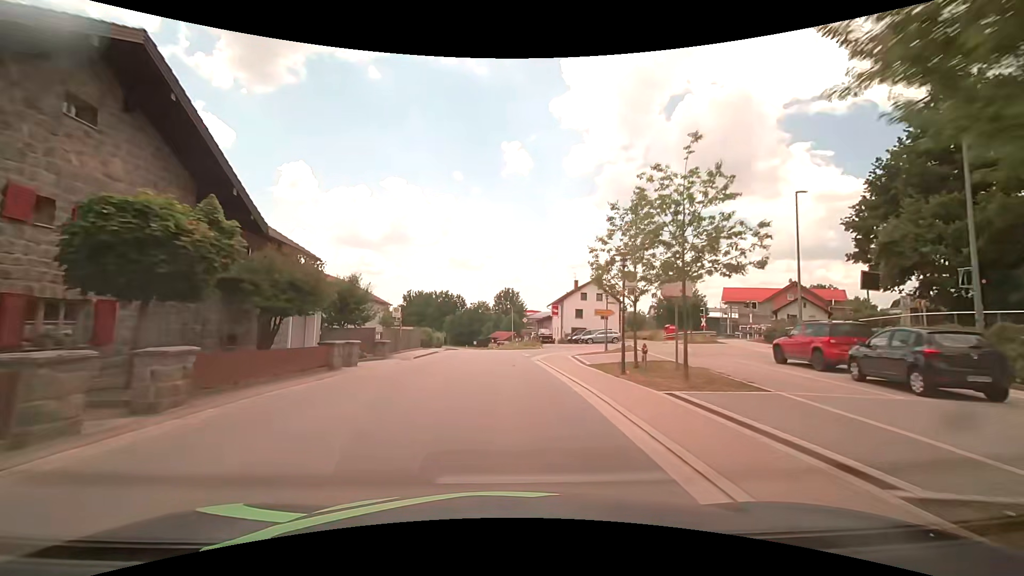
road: tertiary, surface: asphalt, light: Day
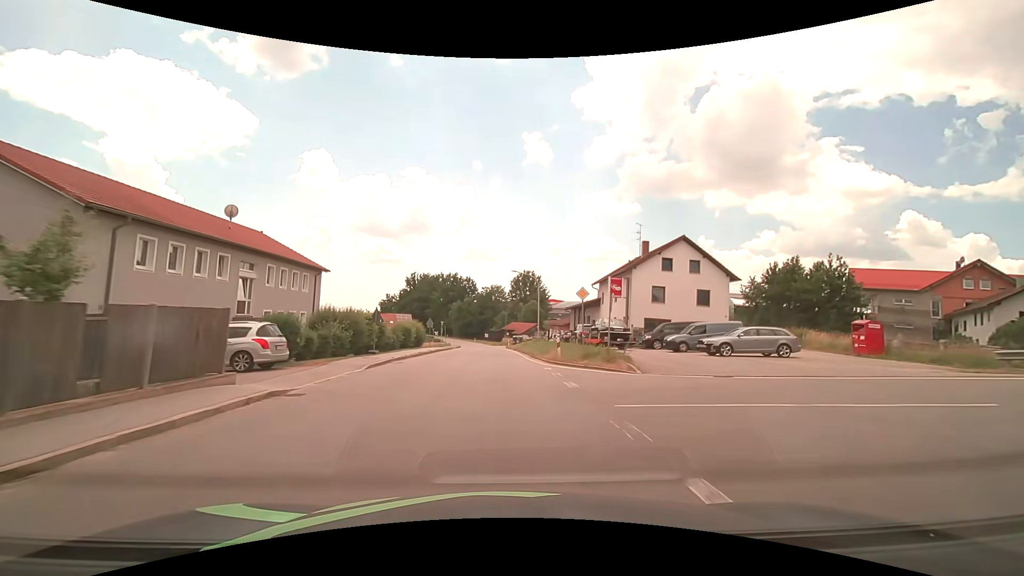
(-0.6, +31.2) m; -2°
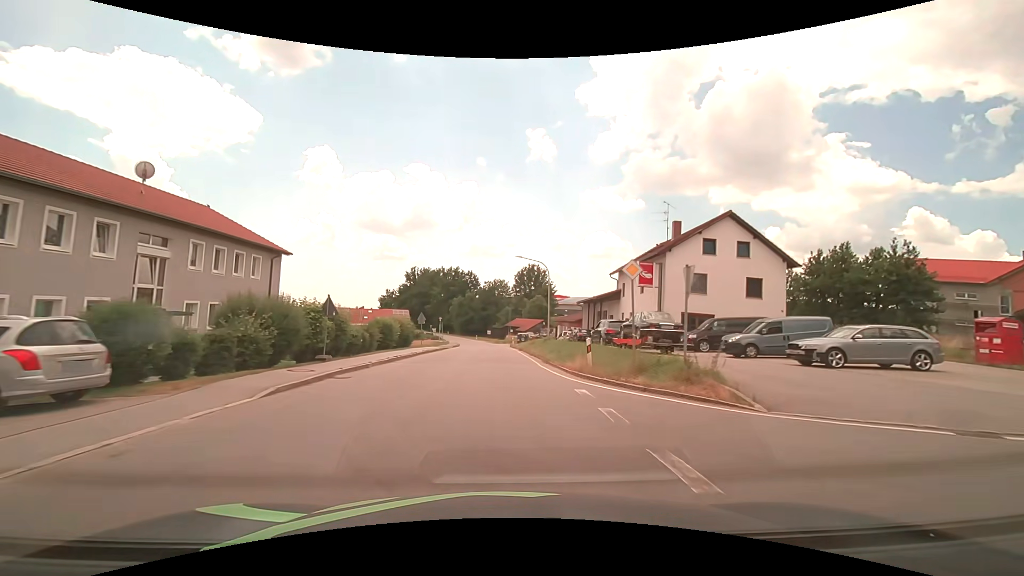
(0.0, +7.8) m; 0°
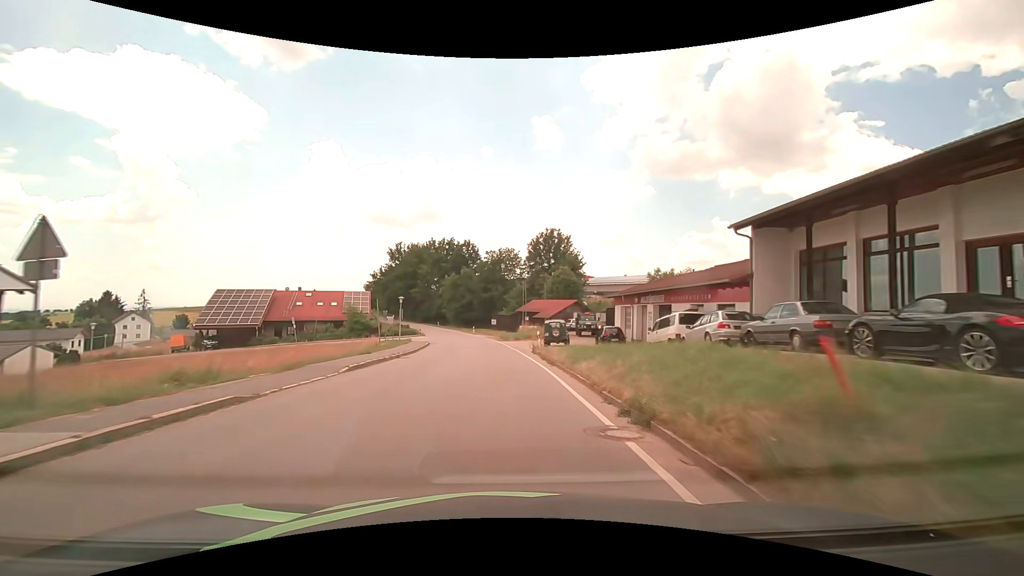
(-0.2, +39.1) m; -1°
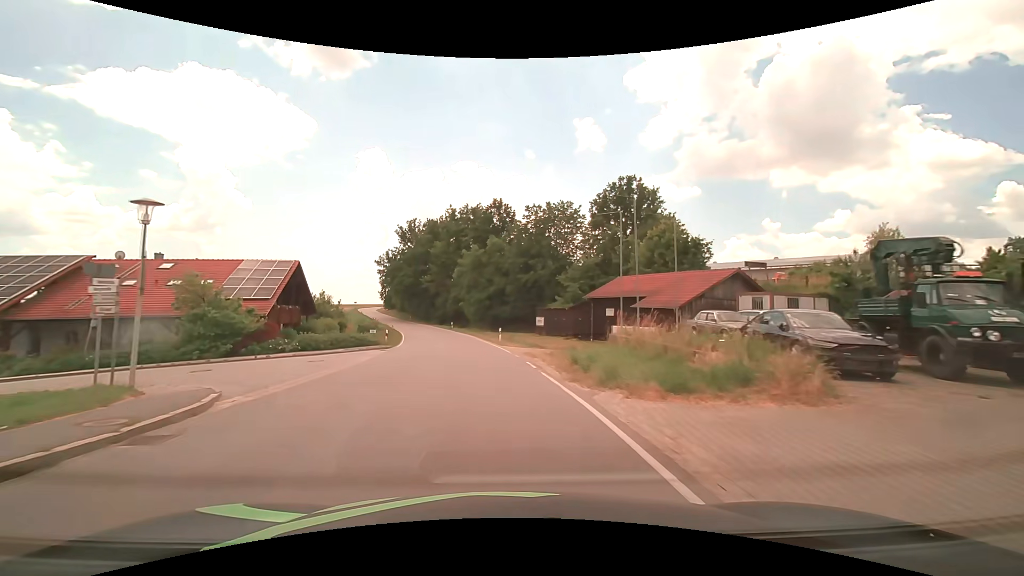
(-1.2, +38.6) m; -5°
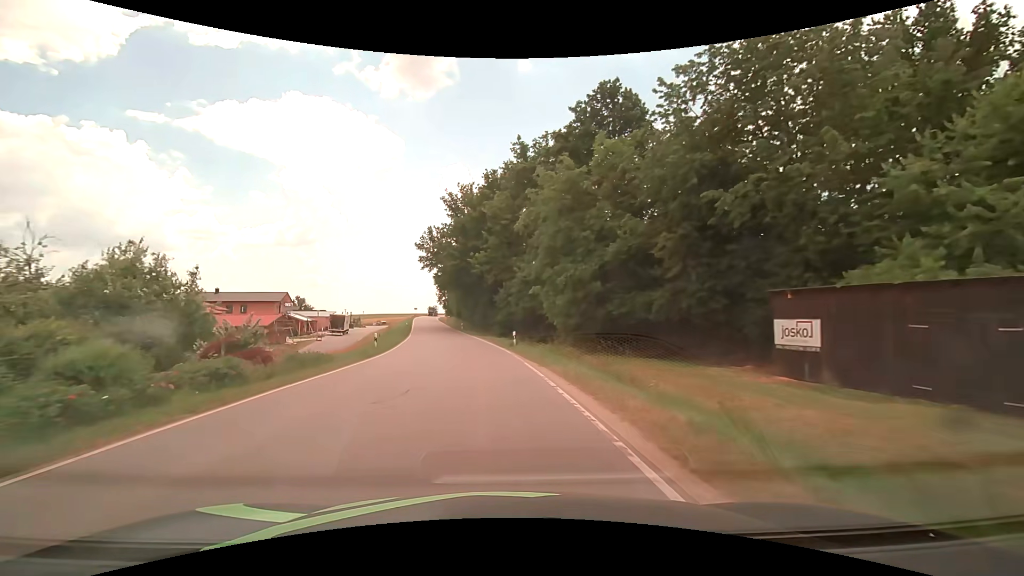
(-2.8, +37.8) m; -9°
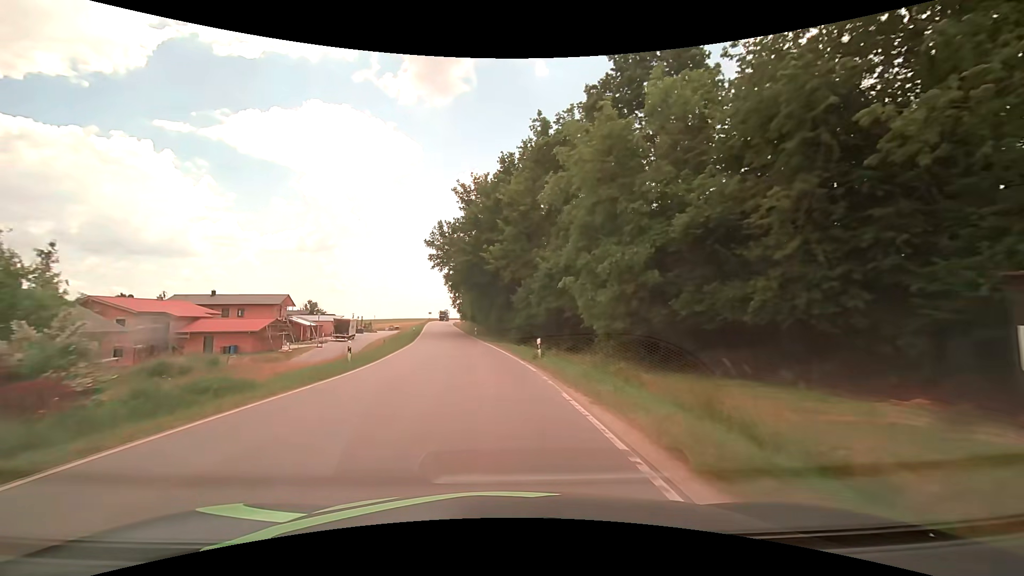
(-0.1, +7.5) m; -2°
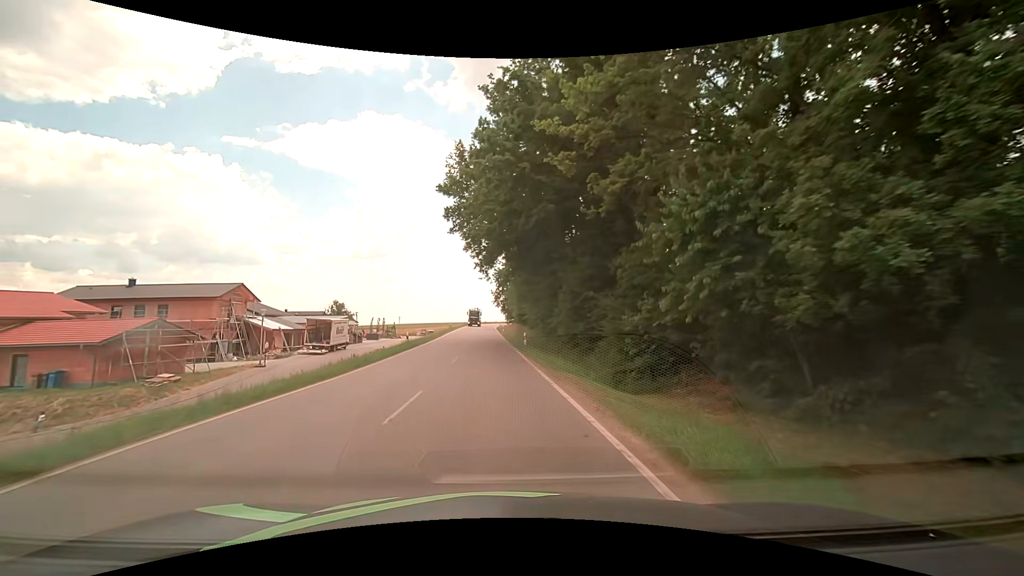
(-1.7, +30.0) m; -6°
(0, +10) (-1, +20) (-1, +30) (-1, +40) (-2, +50) (-2, +60) (-3, +70) (-3, +80) (-4, +90) (-4, +100) m
